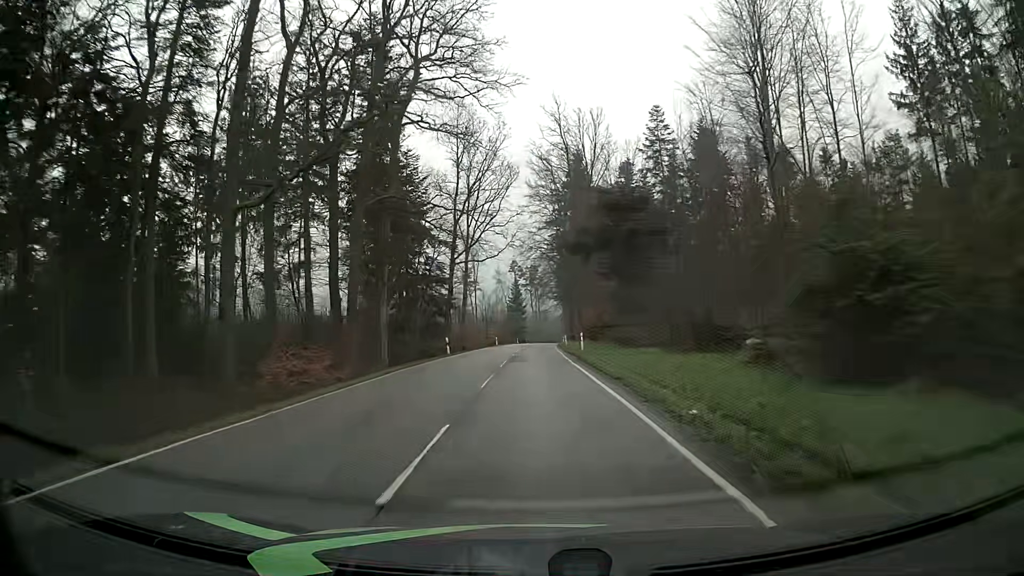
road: tertiary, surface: asphalt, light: Day
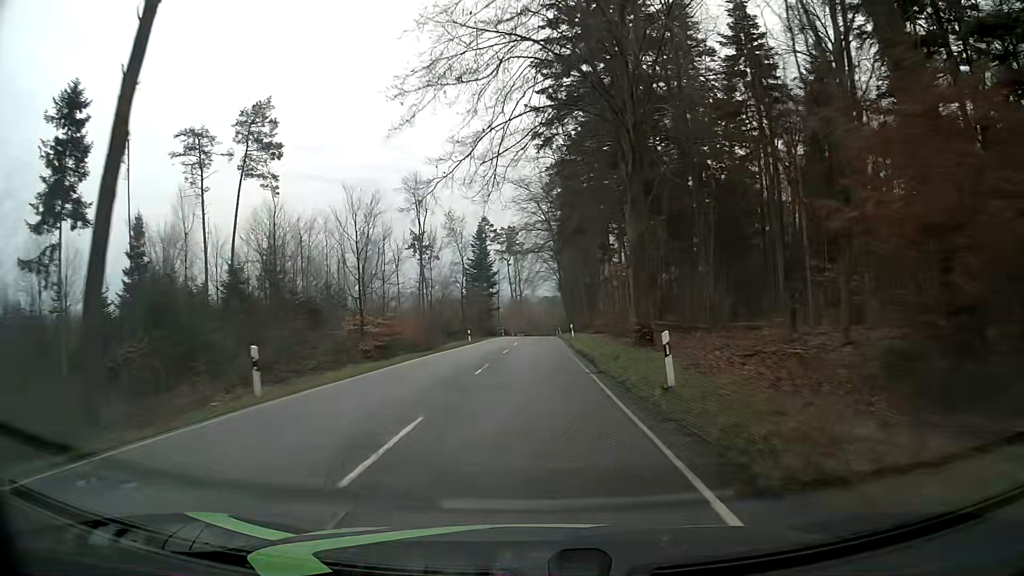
(+1.0, +62.8) m; +1°
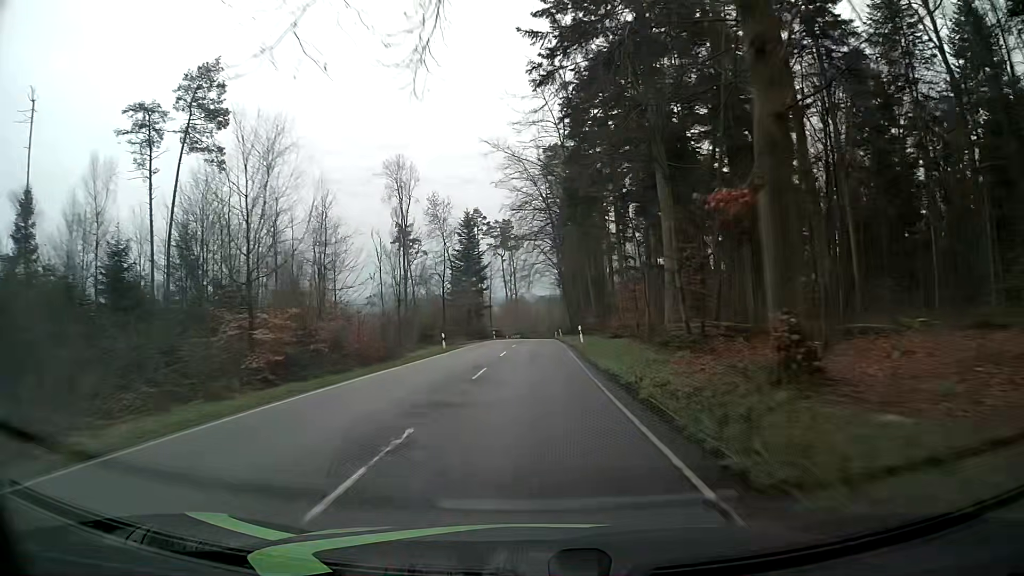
(+0.1, +12.8) m; +1°
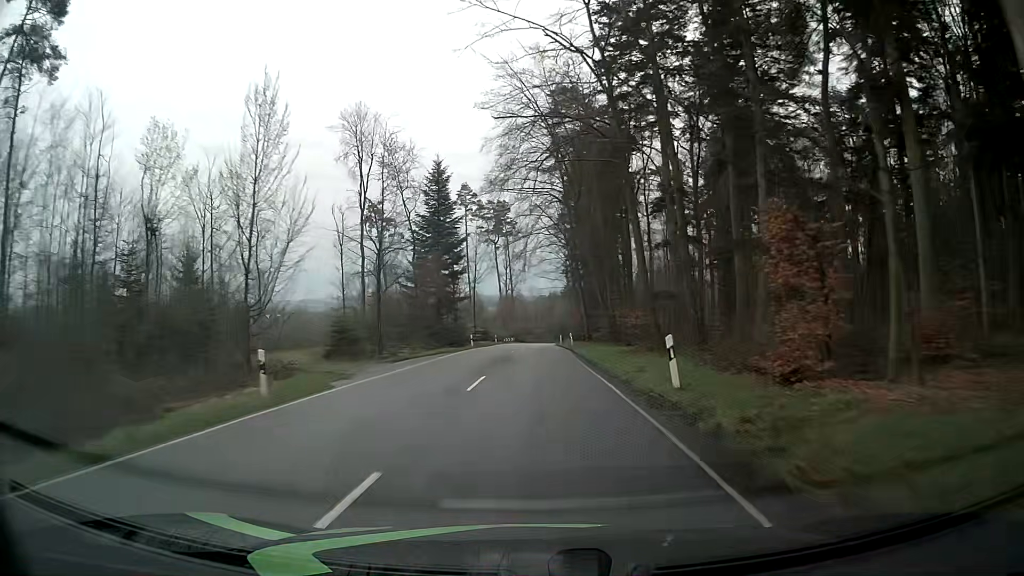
(+0.2, +25.7) m; 0°
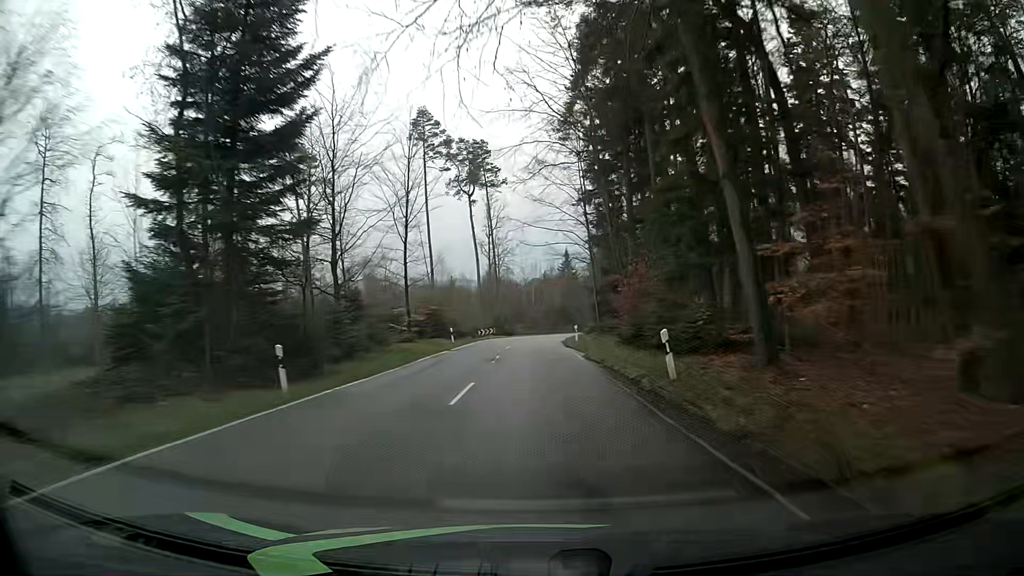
(+0.2, +38.1) m; 0°
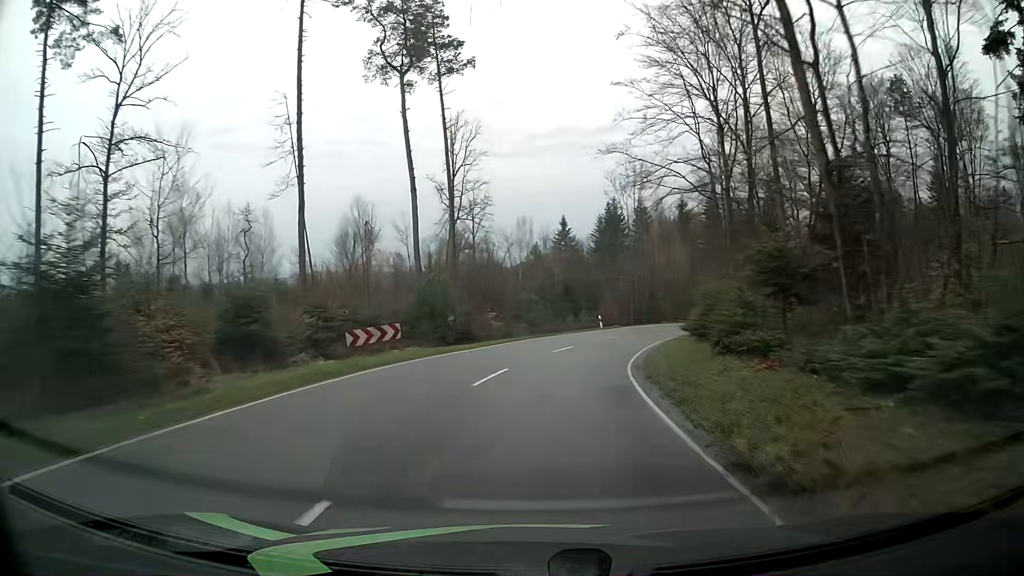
(+0.6, +44.7) m; +1°
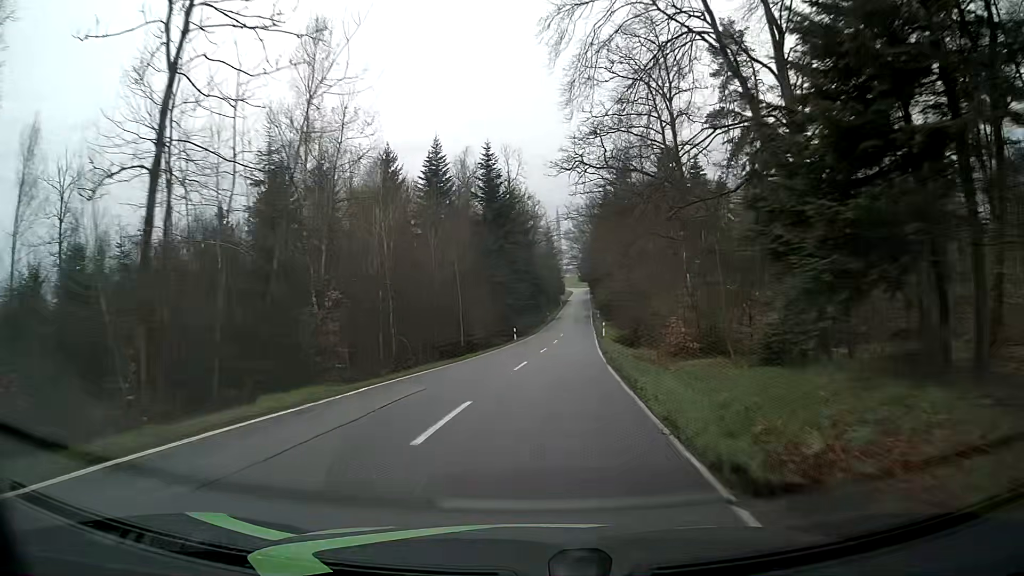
(+11.3, +50.0) m; +26°
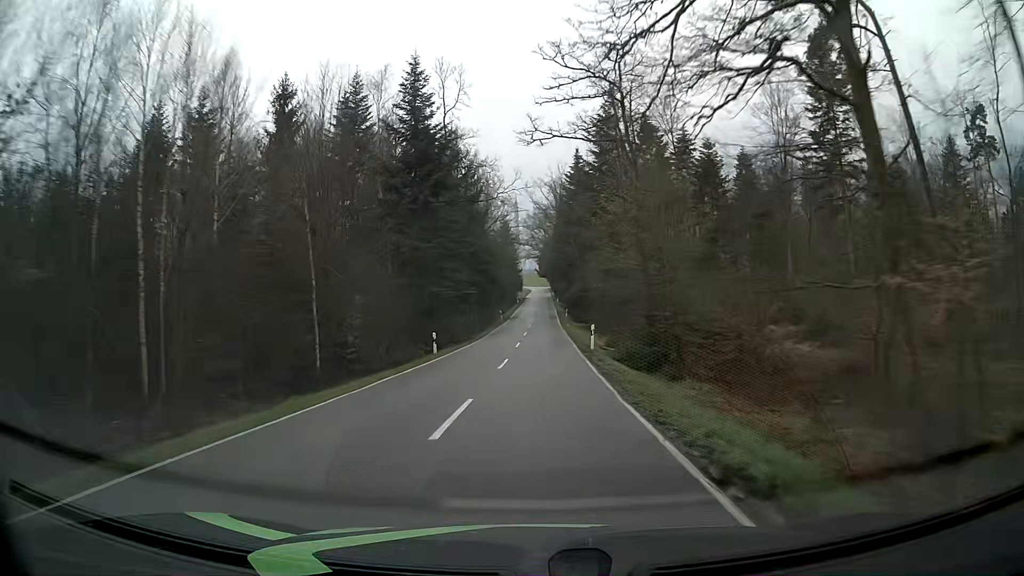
(+0.7, +22.9) m; +4°
(0, +10) (0, +20) (0, +30) (0, +40) (0, +50) (0, +60) (+1, +70) (+1, +80) (+1, +90) (+1, +100) m
